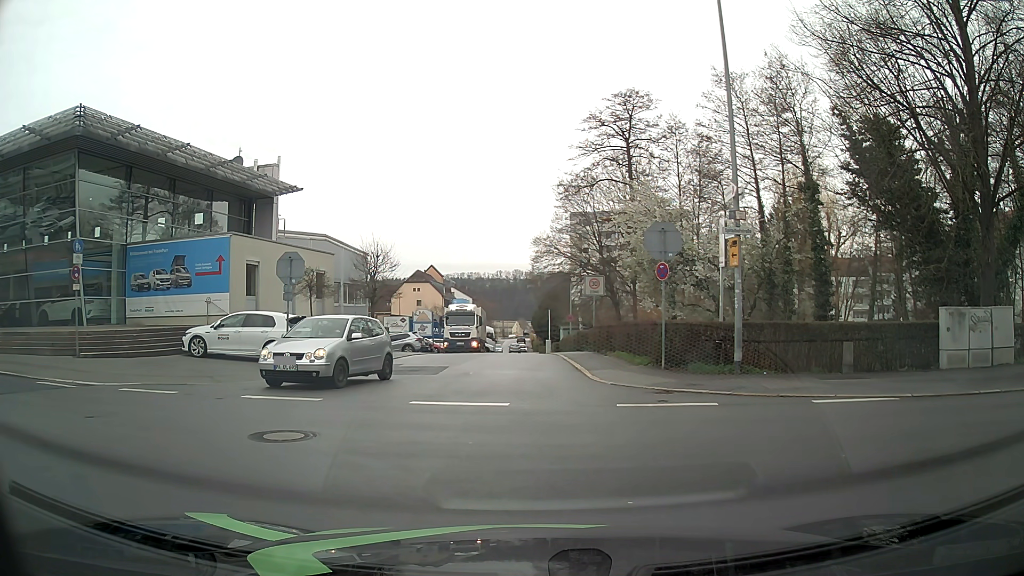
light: Day
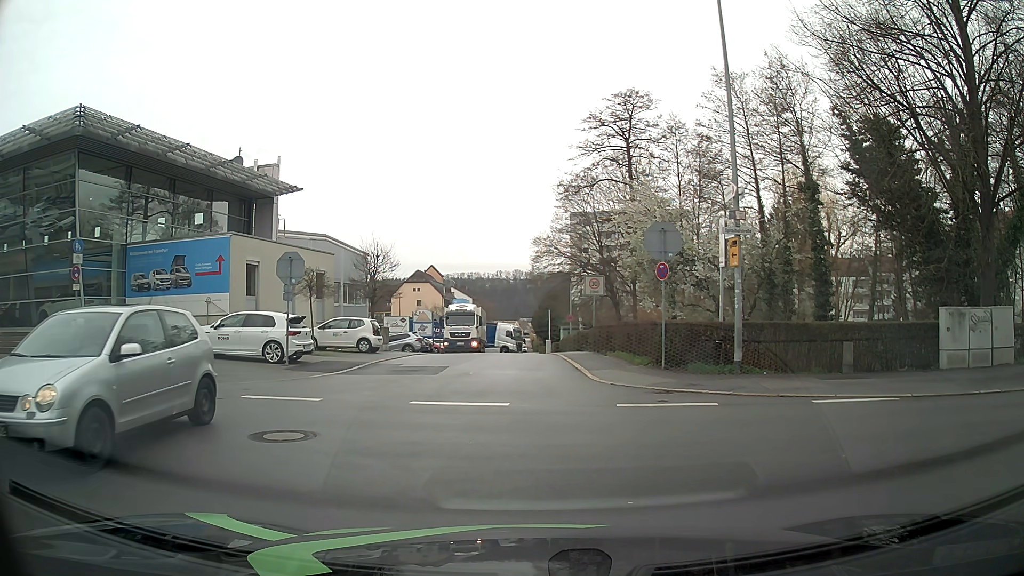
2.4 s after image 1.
(0.0, 0.0) m; 0°
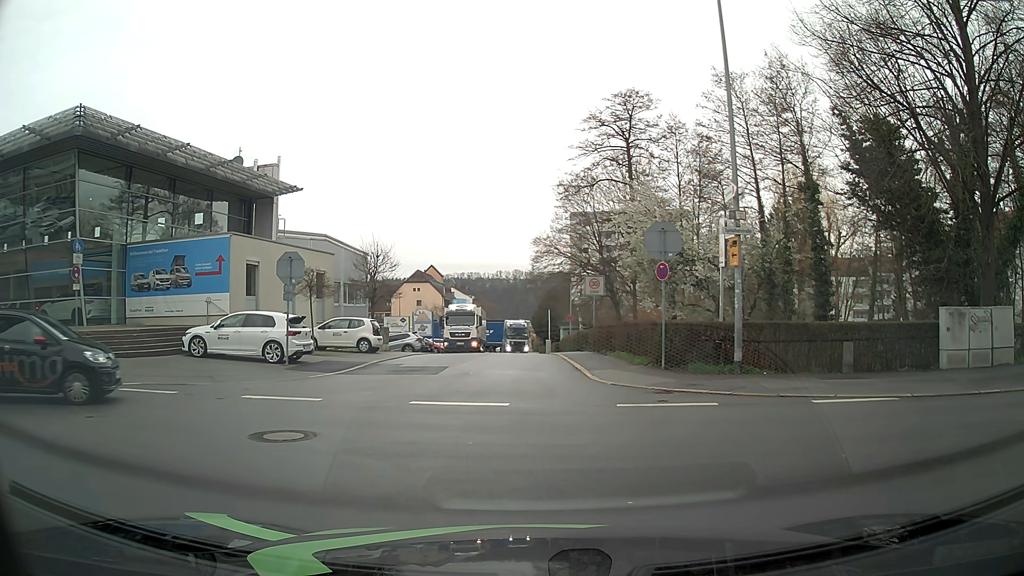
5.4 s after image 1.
(0.0, 0.0) m; 0°
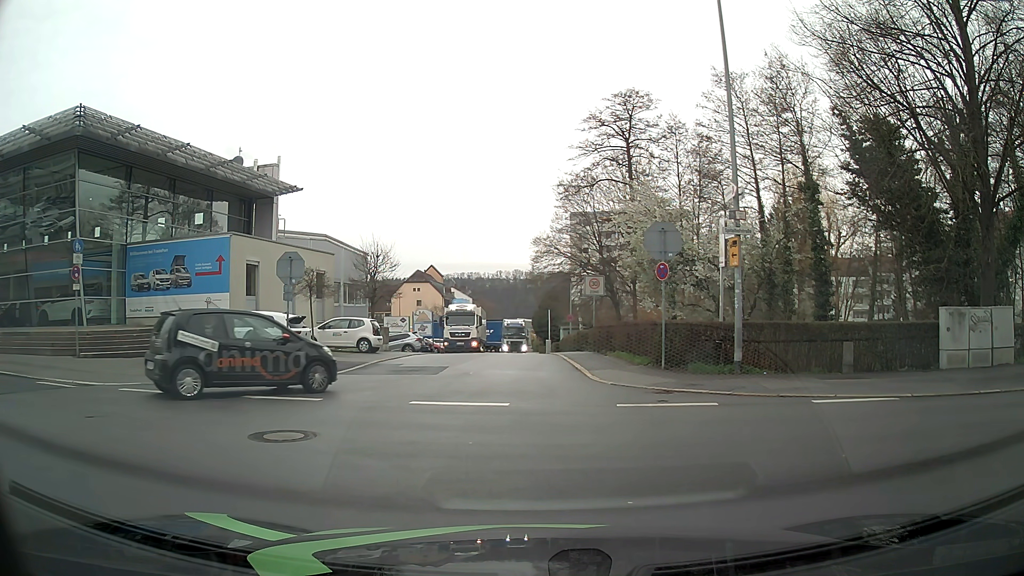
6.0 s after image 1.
(0.0, 0.0) m; 0°
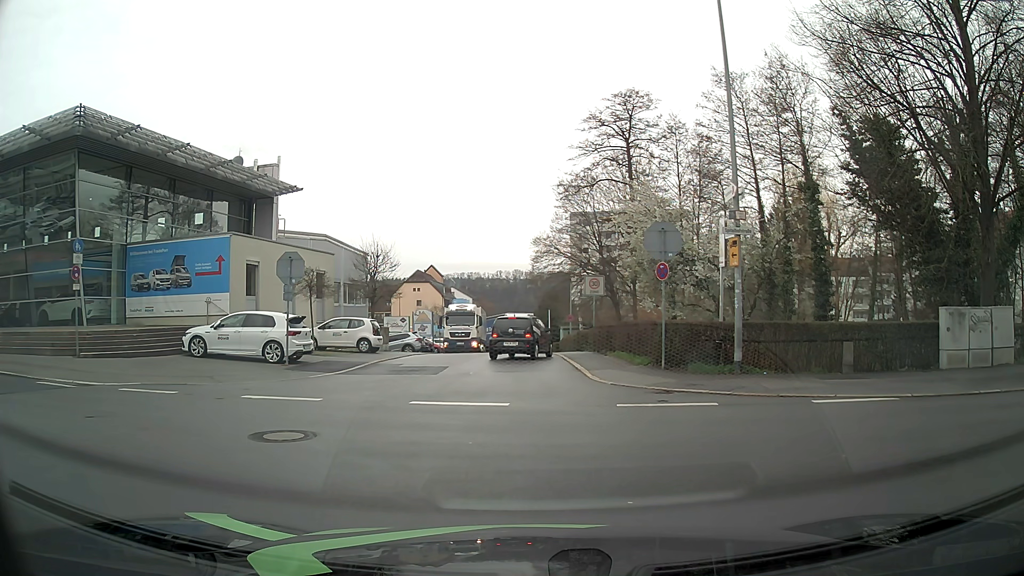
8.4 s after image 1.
(0.0, 0.0) m; 0°
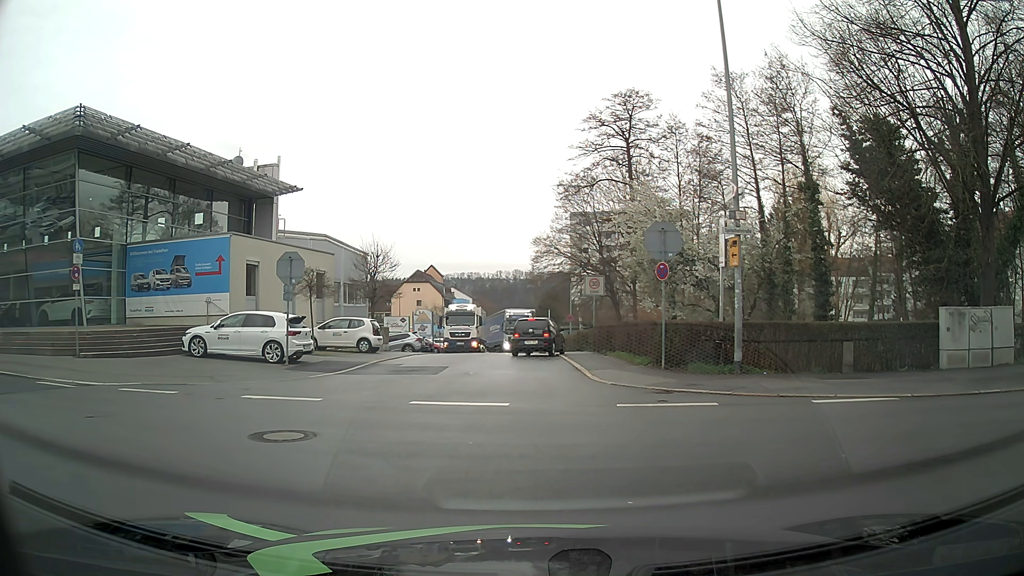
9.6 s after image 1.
(0.0, 0.0) m; 0°
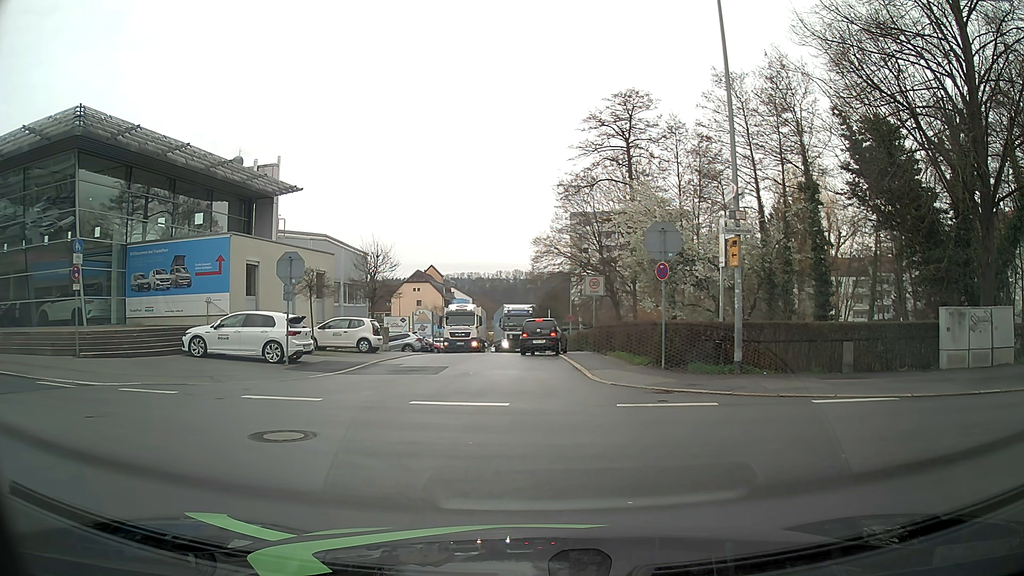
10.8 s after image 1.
(0.0, 0.0) m; 0°
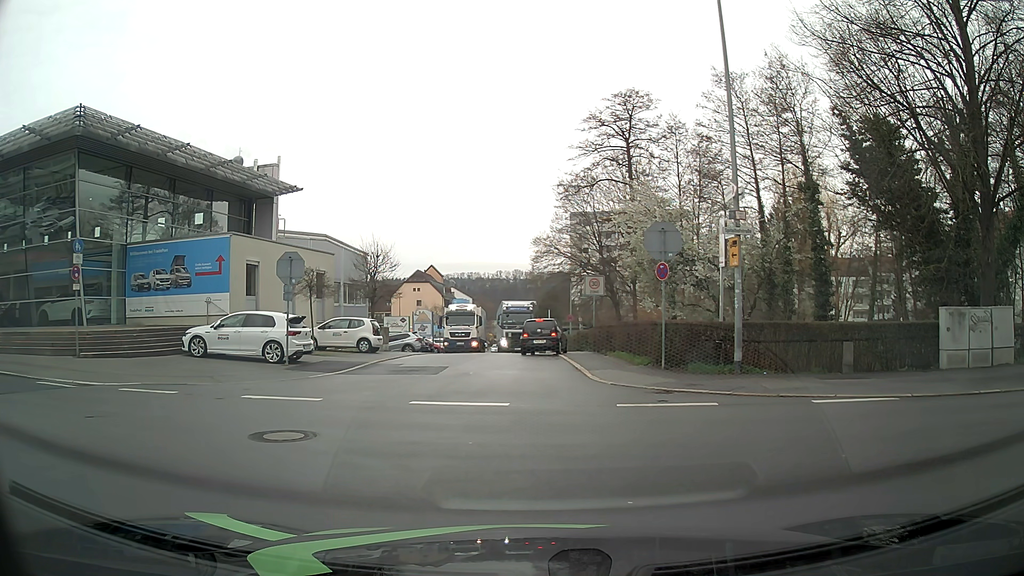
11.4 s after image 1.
(0.0, 0.0) m; 0°
